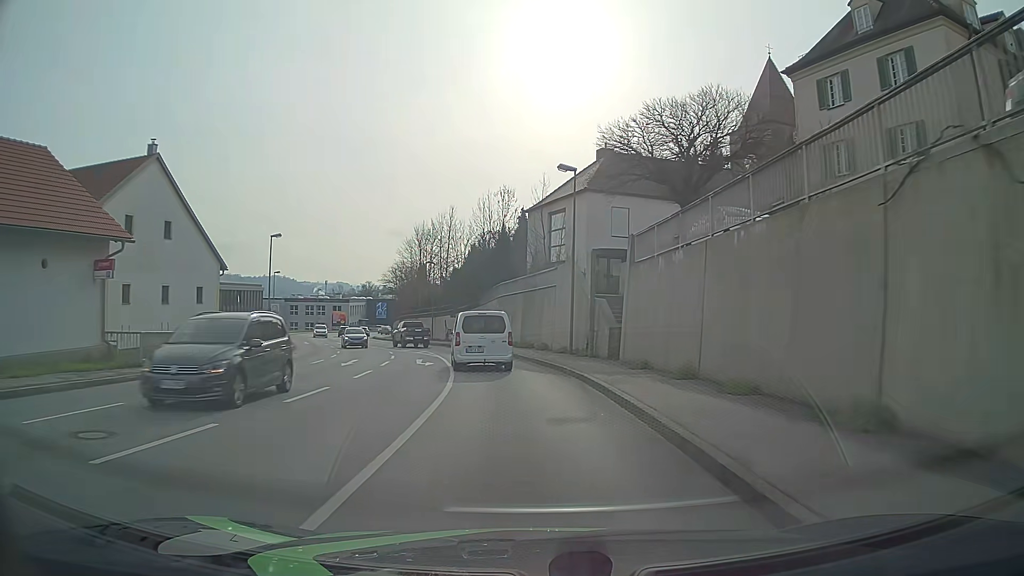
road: tertiary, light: Day
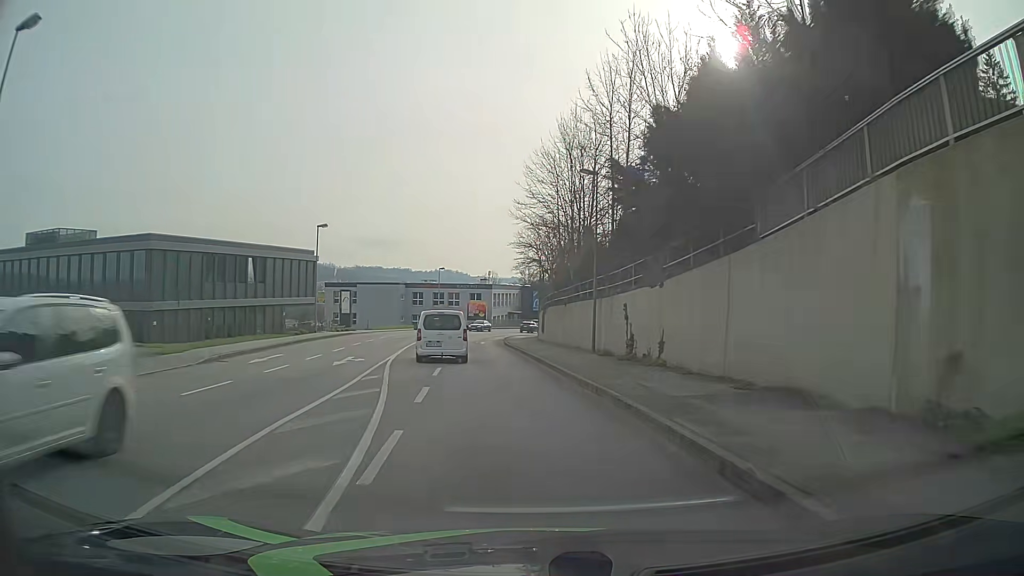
(-4.8, +38.8) m; -15°
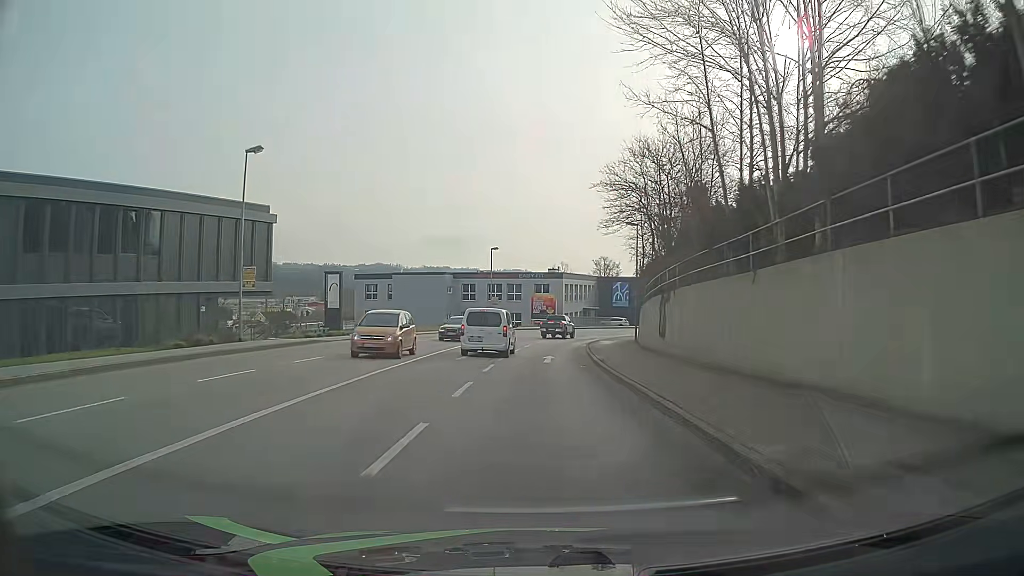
(-1.5, +23.8) m; -6°
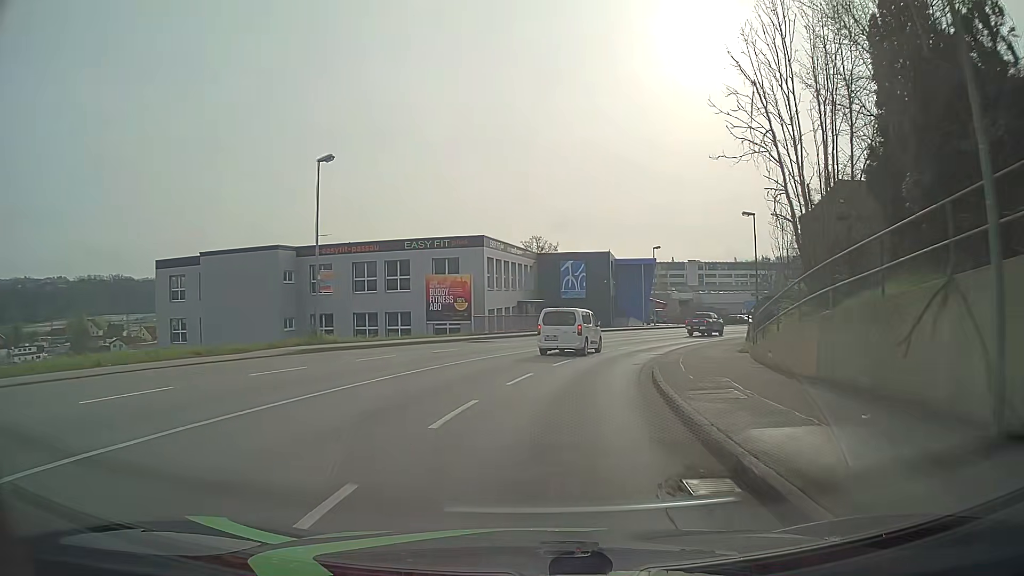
(+1.1, +39.1) m; +6°
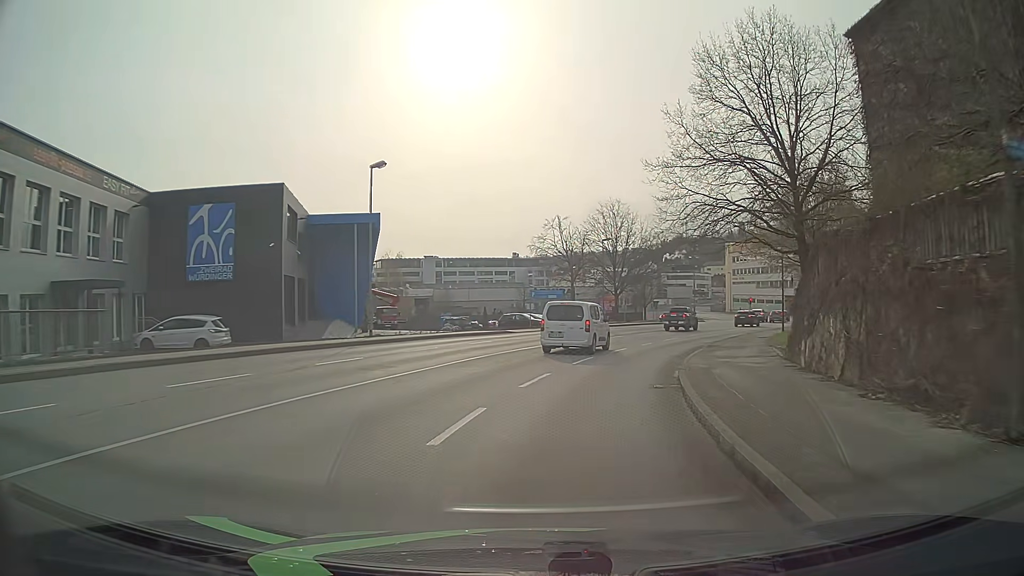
(+6.9, +36.1) m; +23°
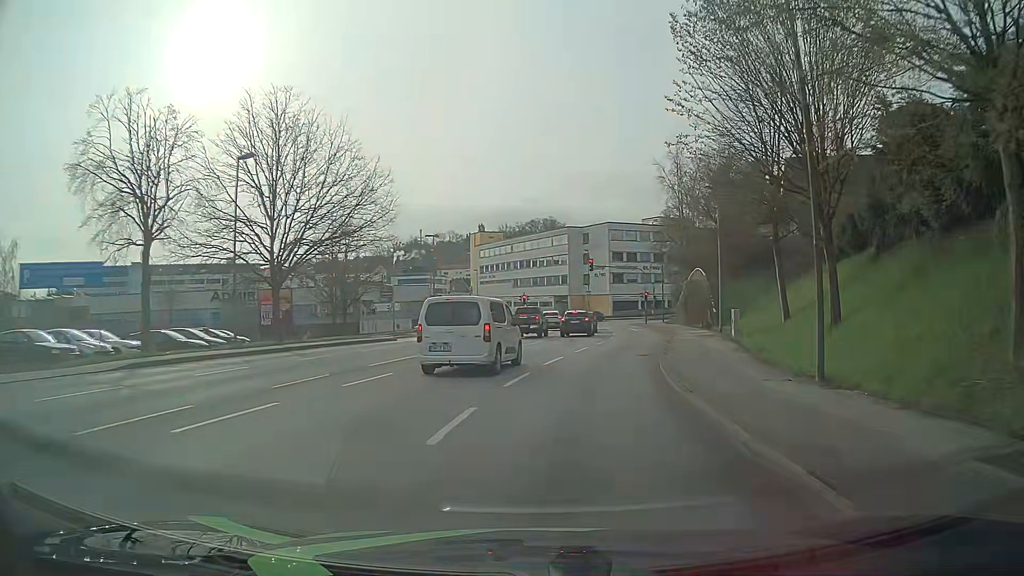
(+7.2, +34.8) m; +23°
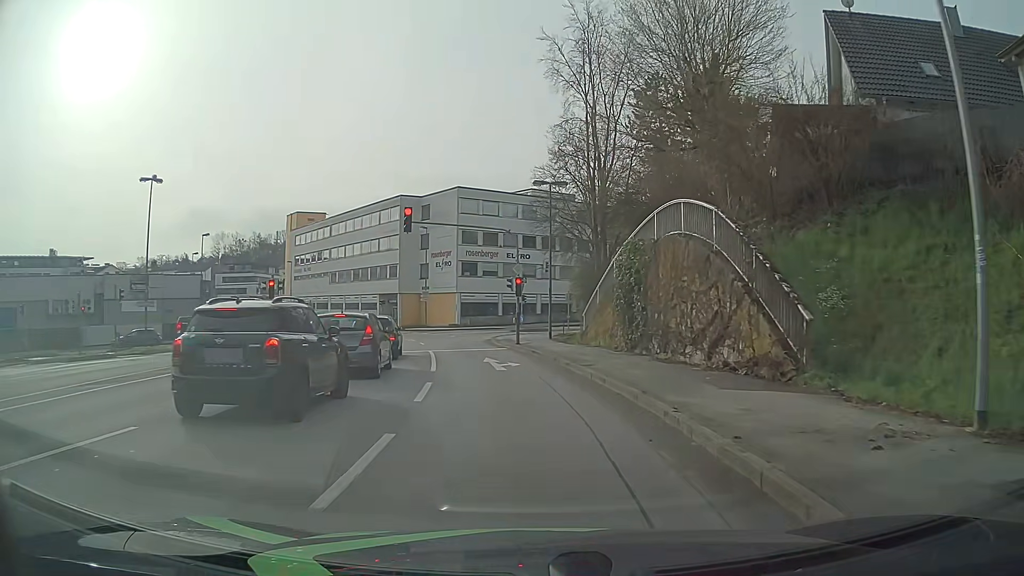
(+3.8, +31.2) m; +11°
